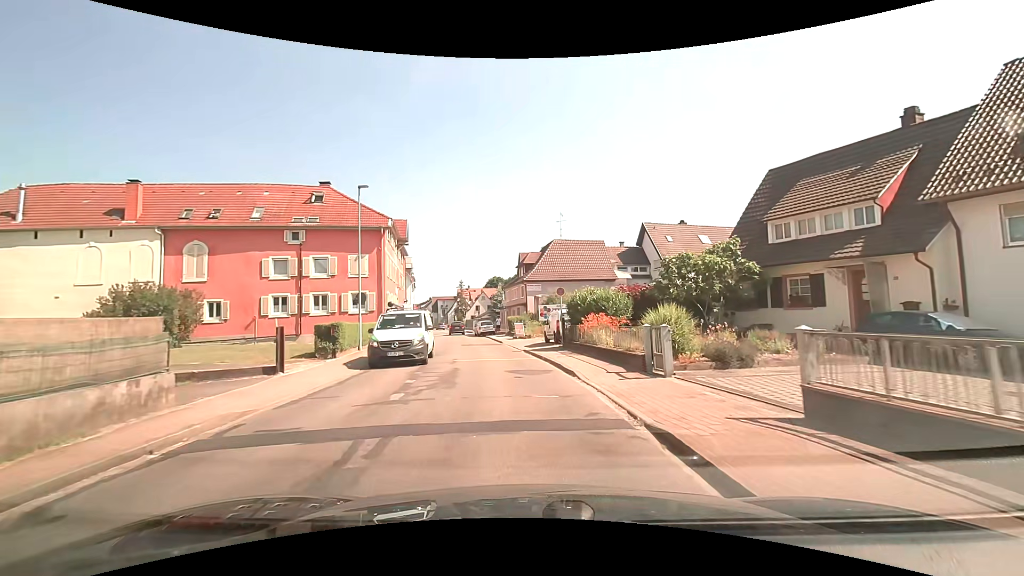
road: secondary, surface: asphalt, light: Day
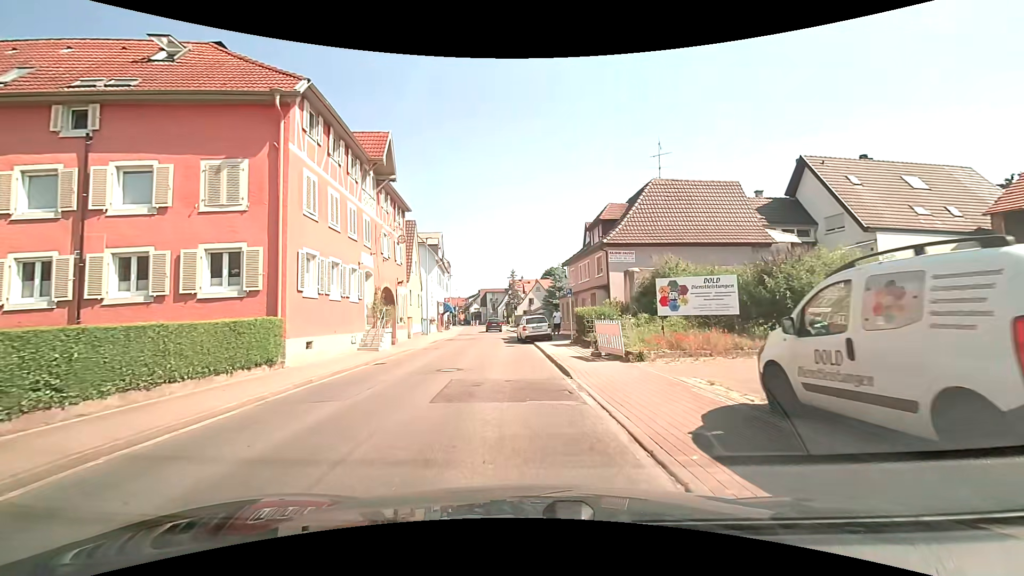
(-1.0, +20.9) m; -6°
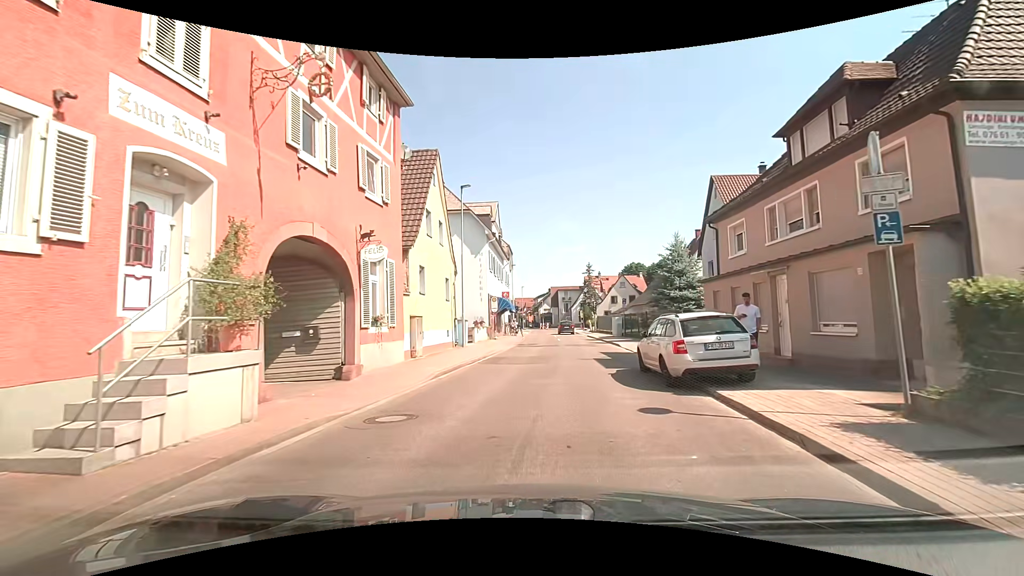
(-1.5, +17.2) m; -7°
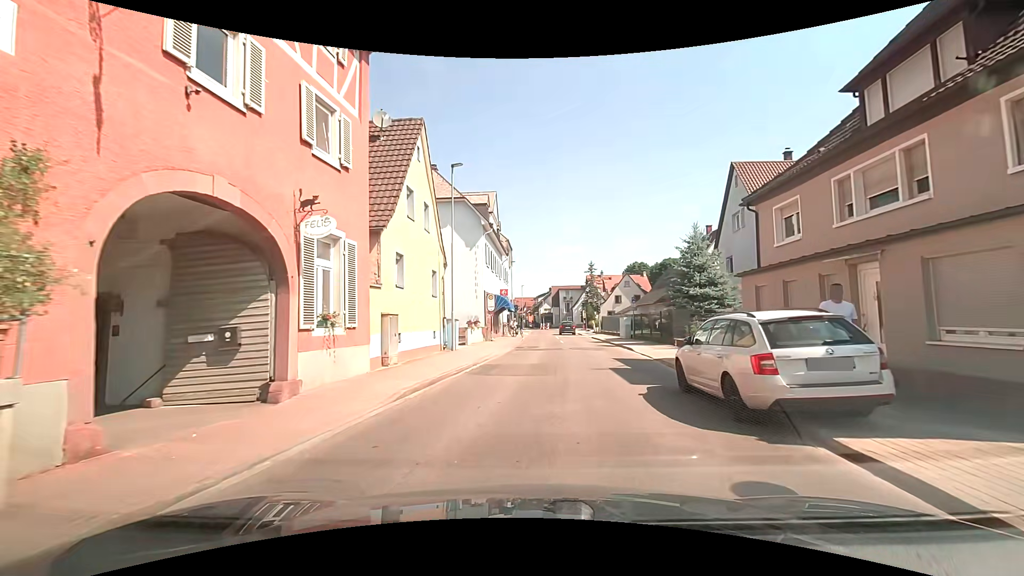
(0.0, +3.5) m; -1°
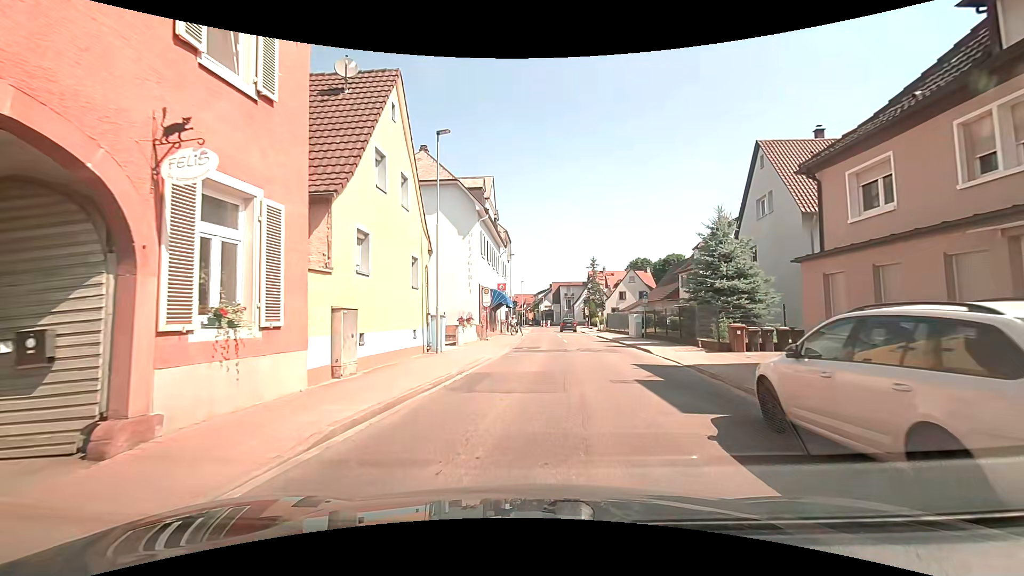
(+0.1, +3.6) m; +1°
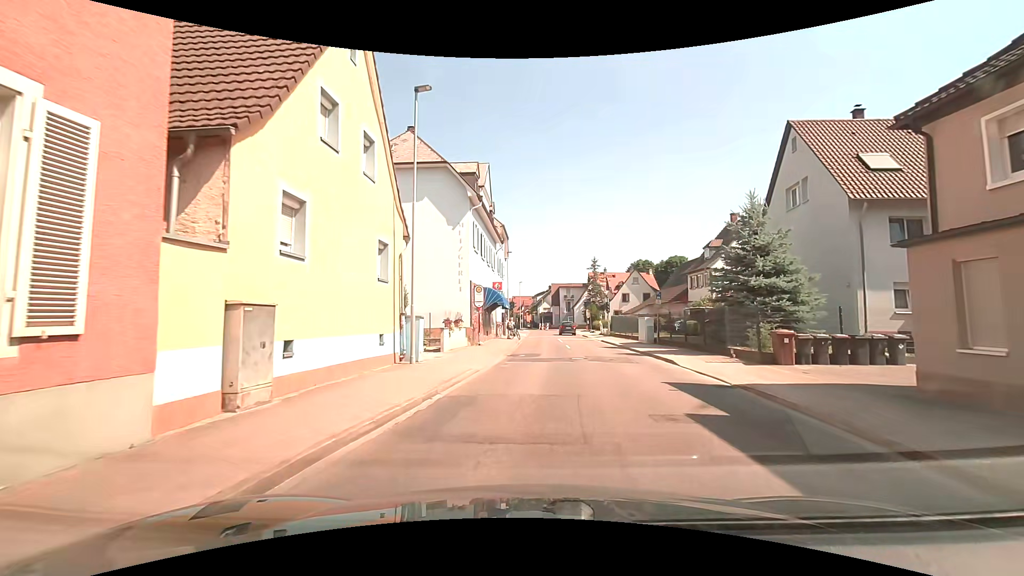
(0.0, +3.7) m; 0°
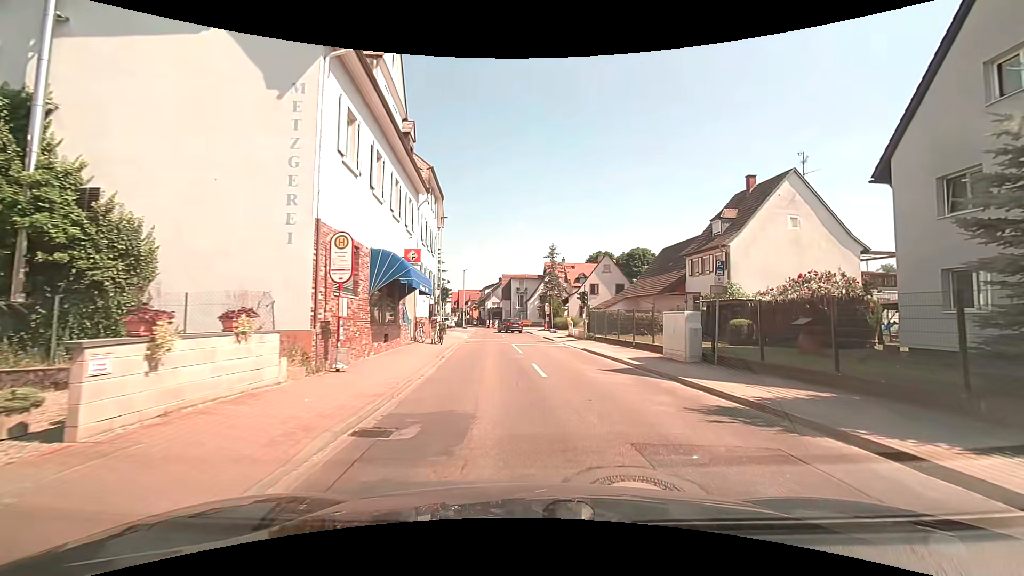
(+0.5, +14.8) m; +7°
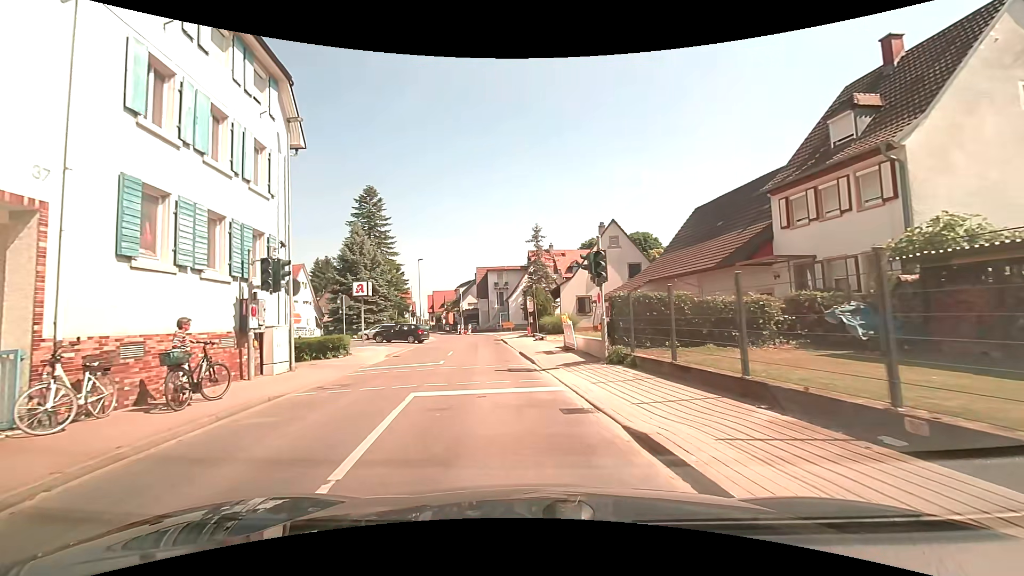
(+1.1, +17.8) m; 0°
(0, +10) (-1, +20) (-2, +30) (-3, +40) (-5, +50) (-7, +59) (-11, +69) (-14, +78) (-17, +88) (-19, +98) m
